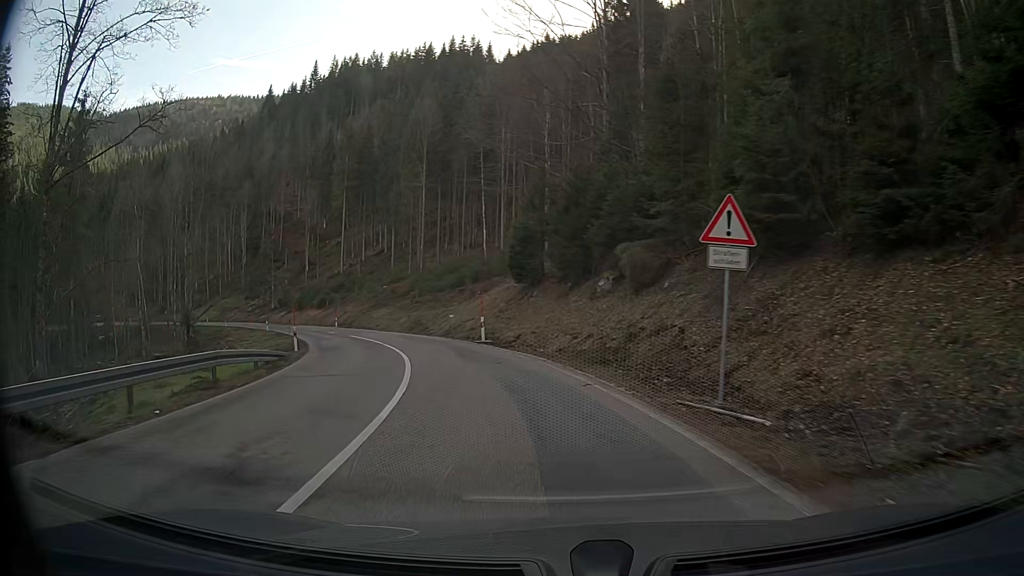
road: secondary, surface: asphalt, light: Day
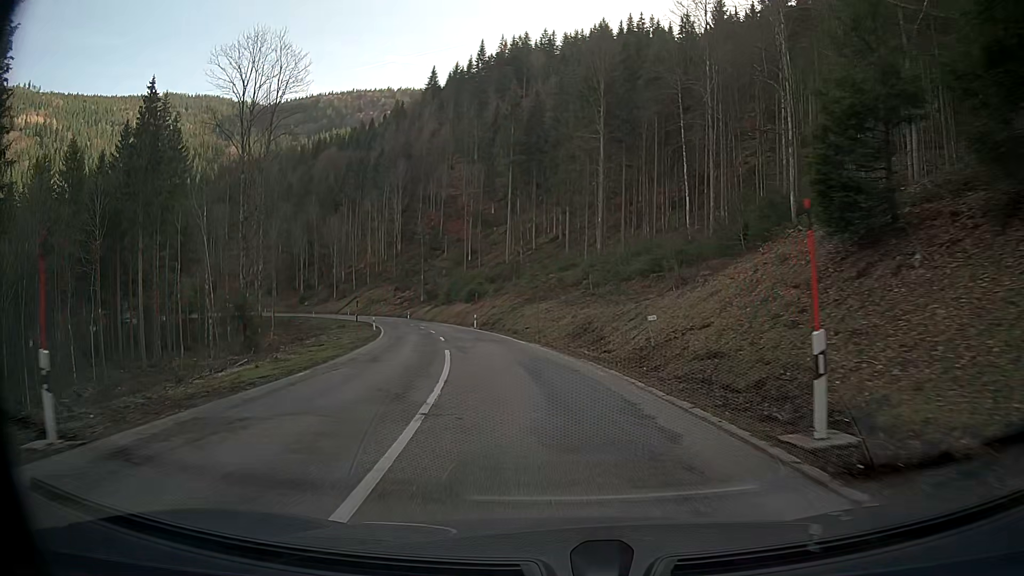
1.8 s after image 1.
(-3.1, +23.3) m; -14°
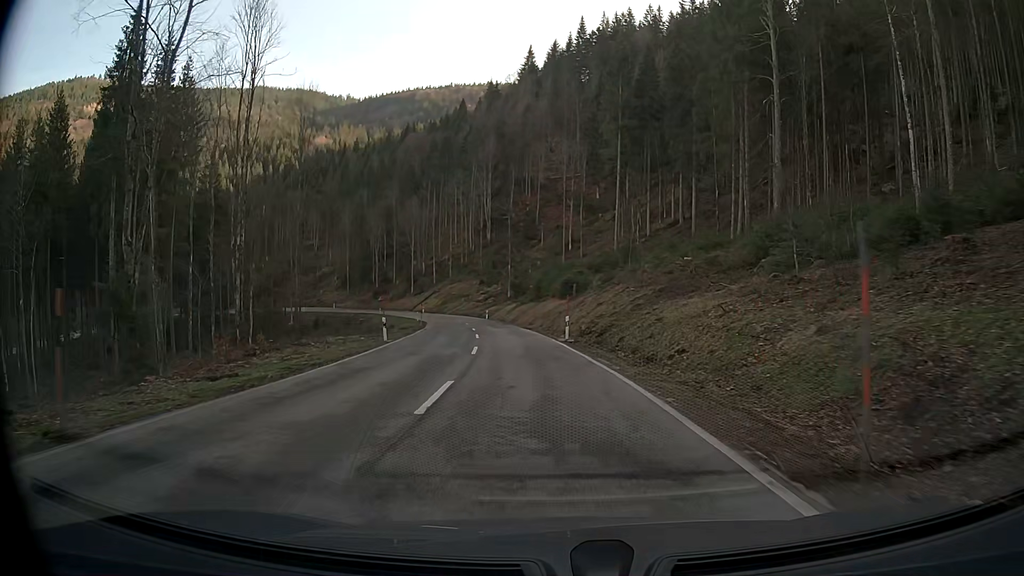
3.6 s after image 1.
(-1.9, +24.5) m; -8°
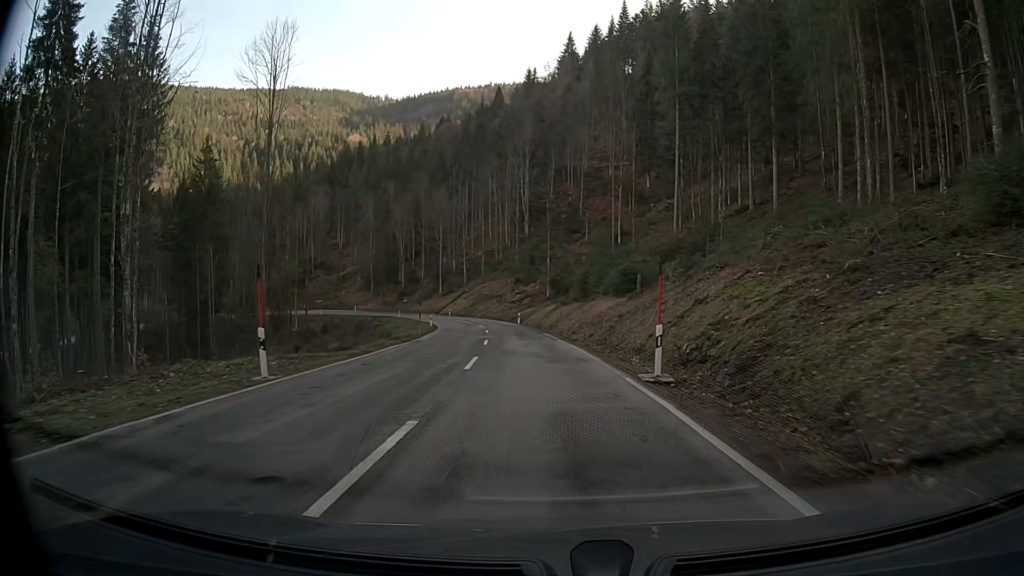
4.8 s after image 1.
(-0.5, +17.0) m; -4°
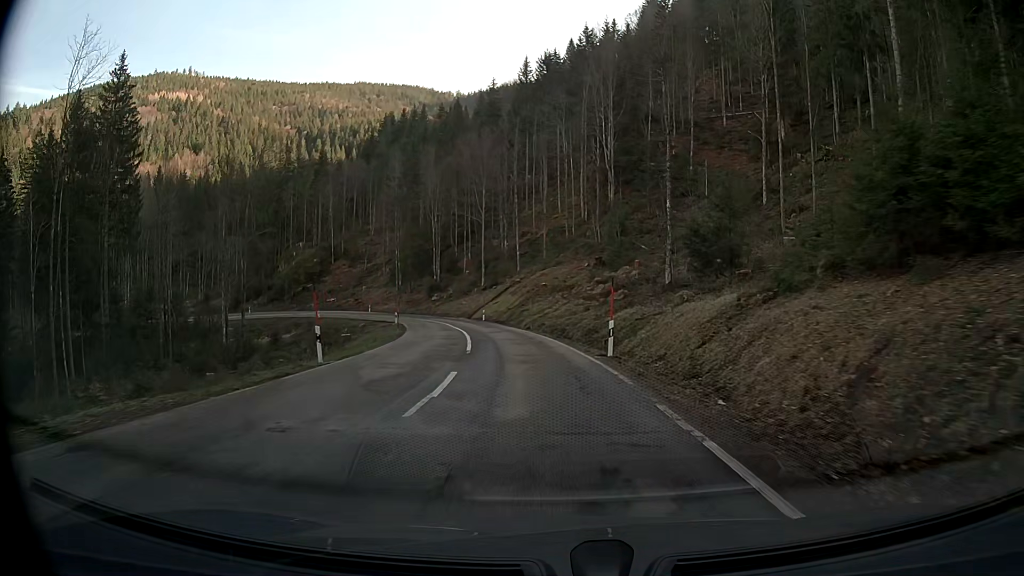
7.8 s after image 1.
(-2.5, +44.7) m; -7°
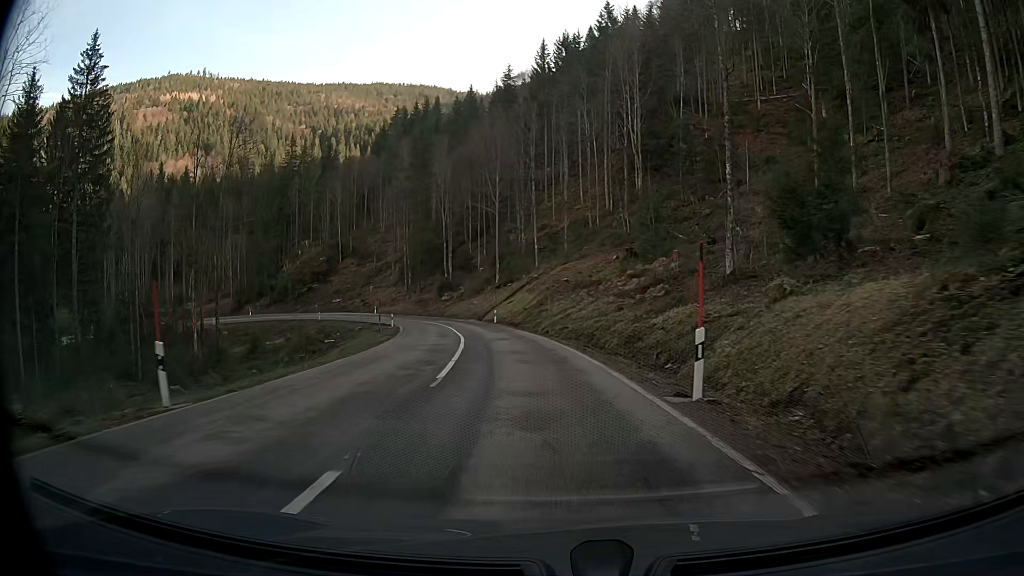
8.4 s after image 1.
(-0.2, +9.3) m; -2°
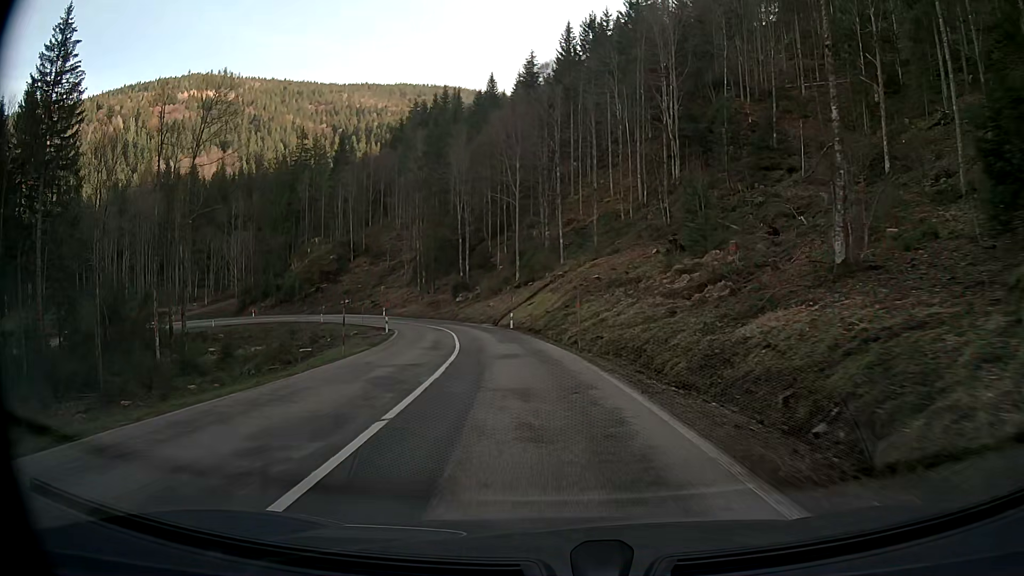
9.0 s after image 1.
(-0.2, +9.3) m; -2°
